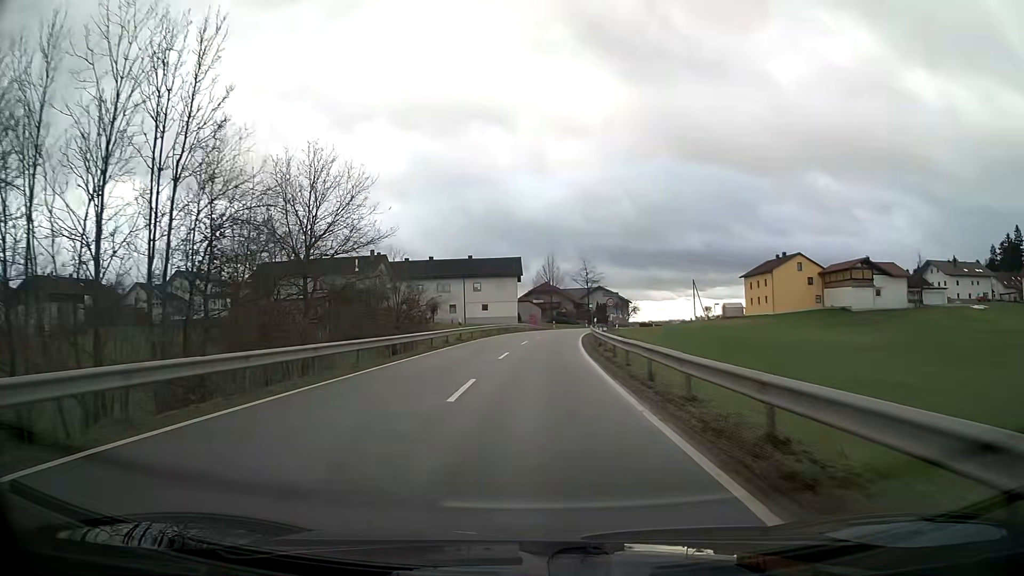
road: tertiary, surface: asphalt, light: Day
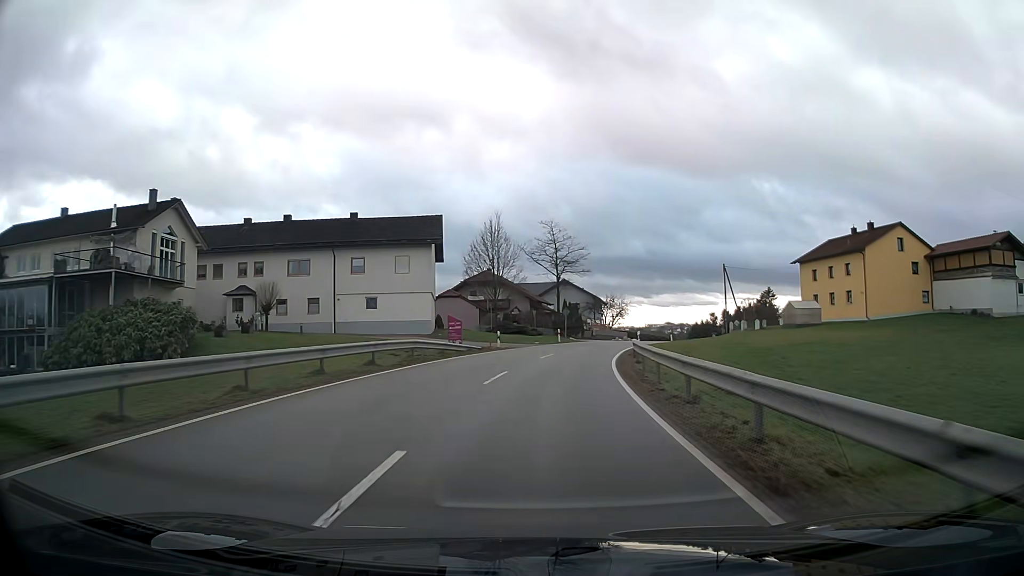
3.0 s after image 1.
(+1.5, +44.0) m; +5°
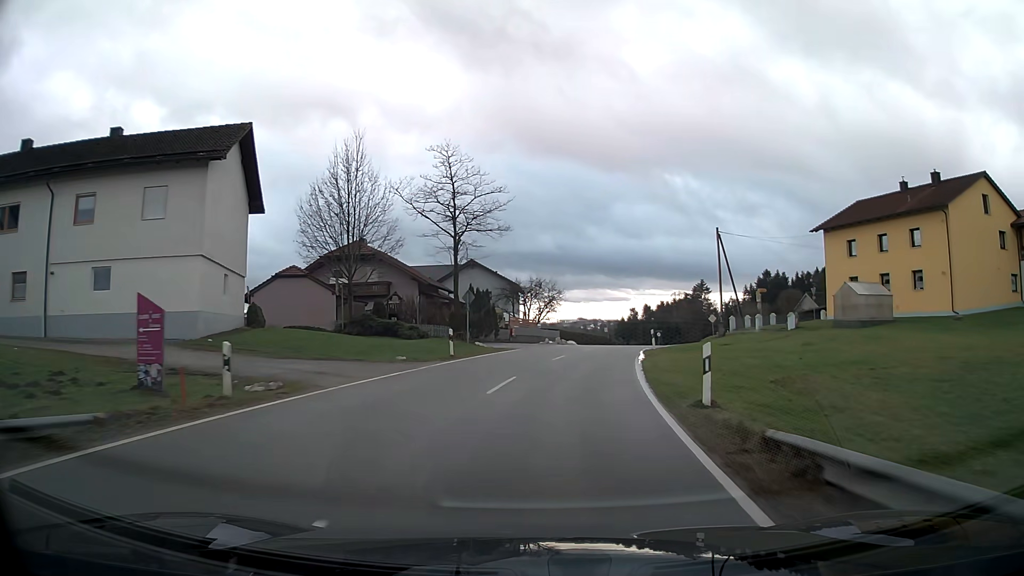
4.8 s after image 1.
(+1.7, +26.1) m; +8°
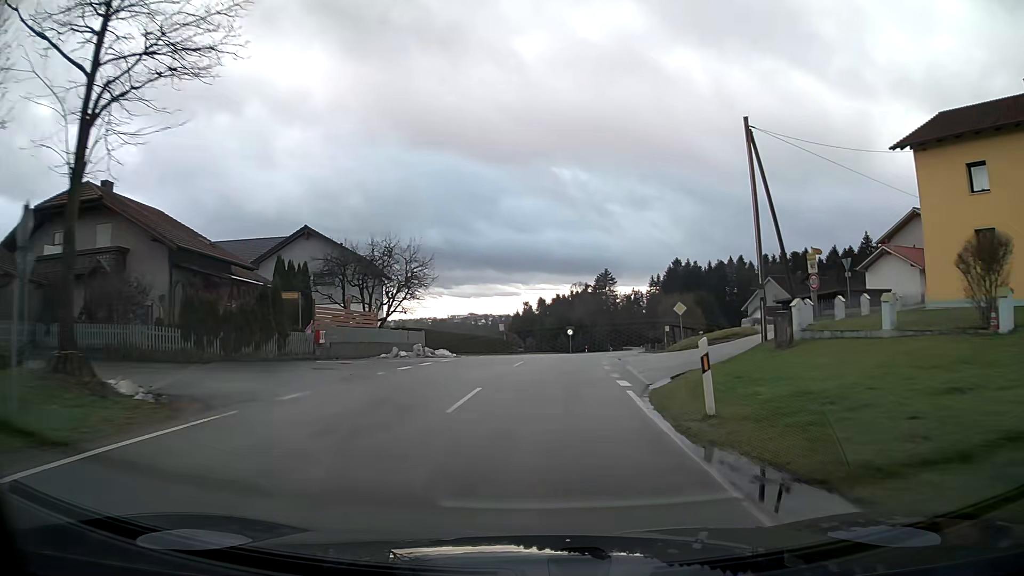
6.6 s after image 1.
(+2.1, +25.8) m; +9°
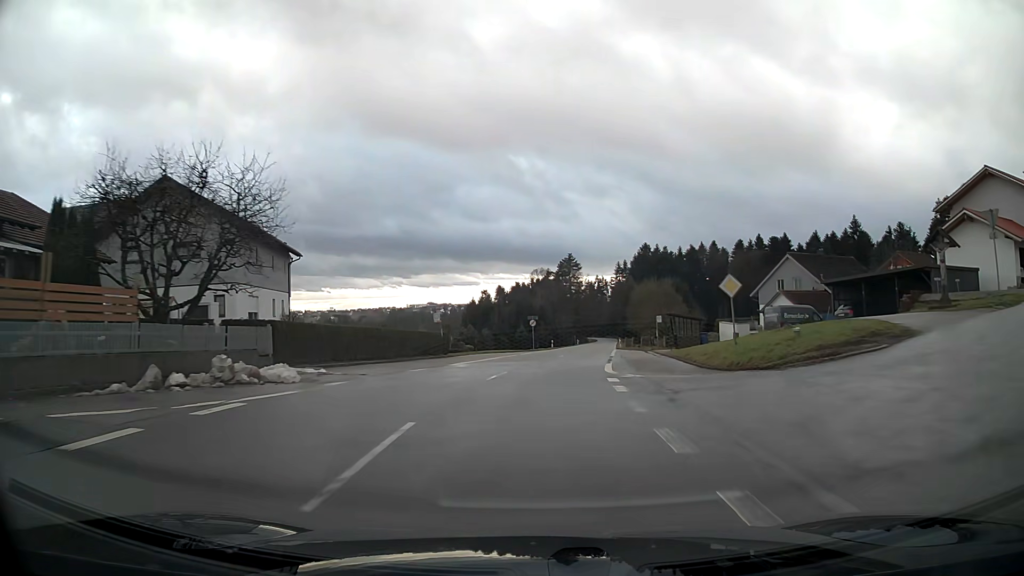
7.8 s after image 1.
(+0.5, +17.3) m; +4°
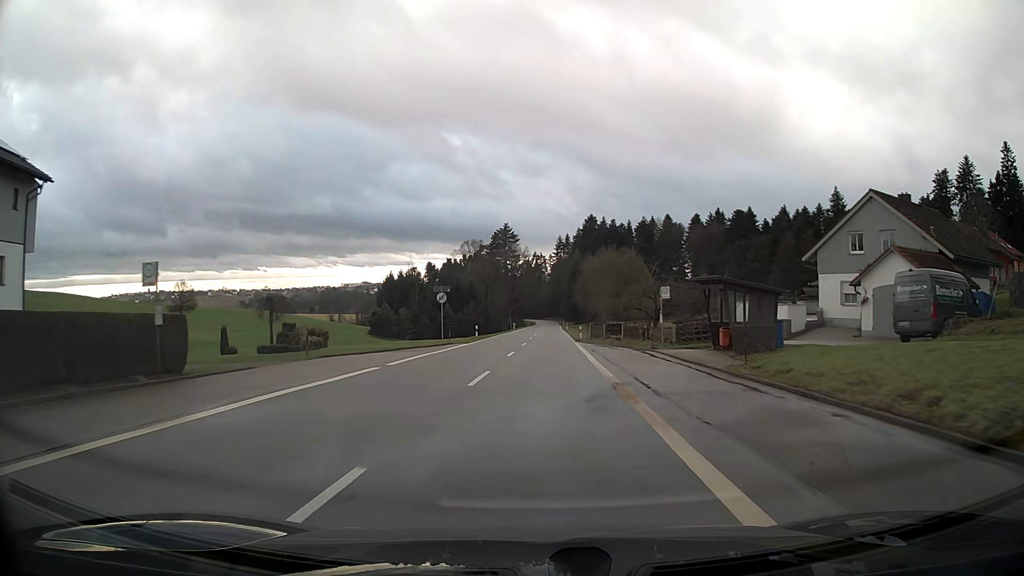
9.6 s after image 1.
(+1.2, +26.2) m; +5°
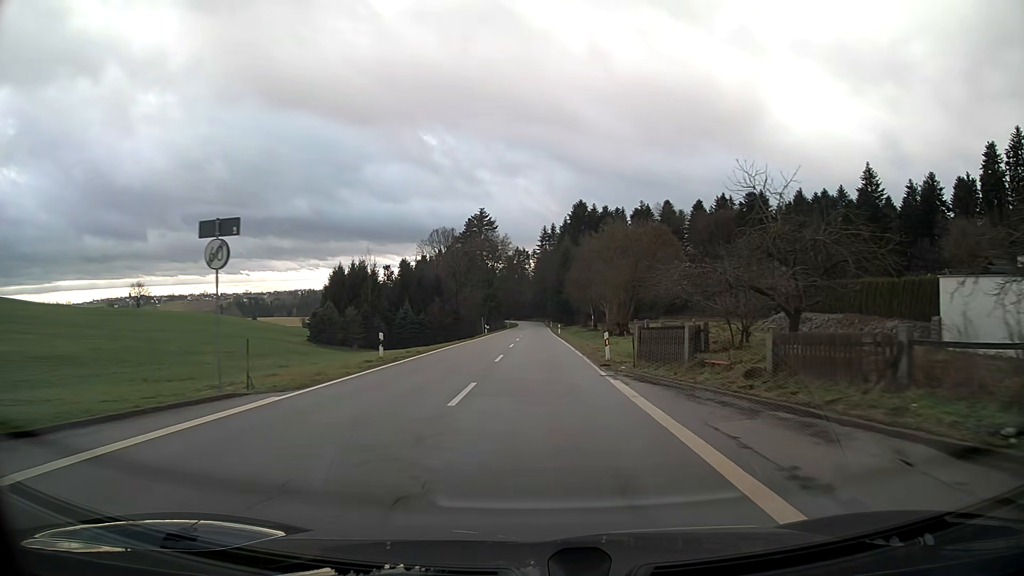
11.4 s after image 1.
(+0.4, +27.1) m; +1°
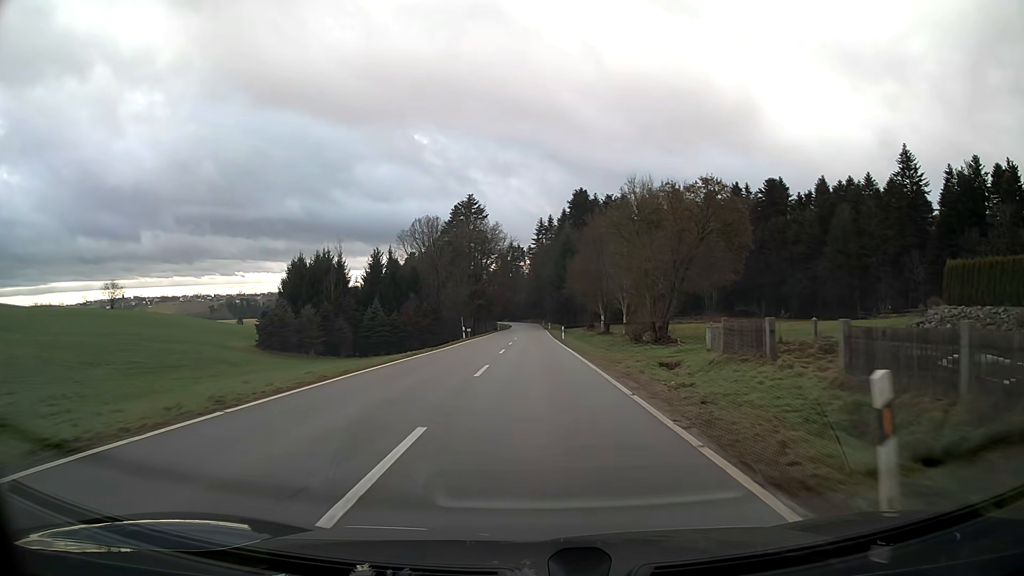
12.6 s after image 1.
(+0.1, +18.6) m; 0°
